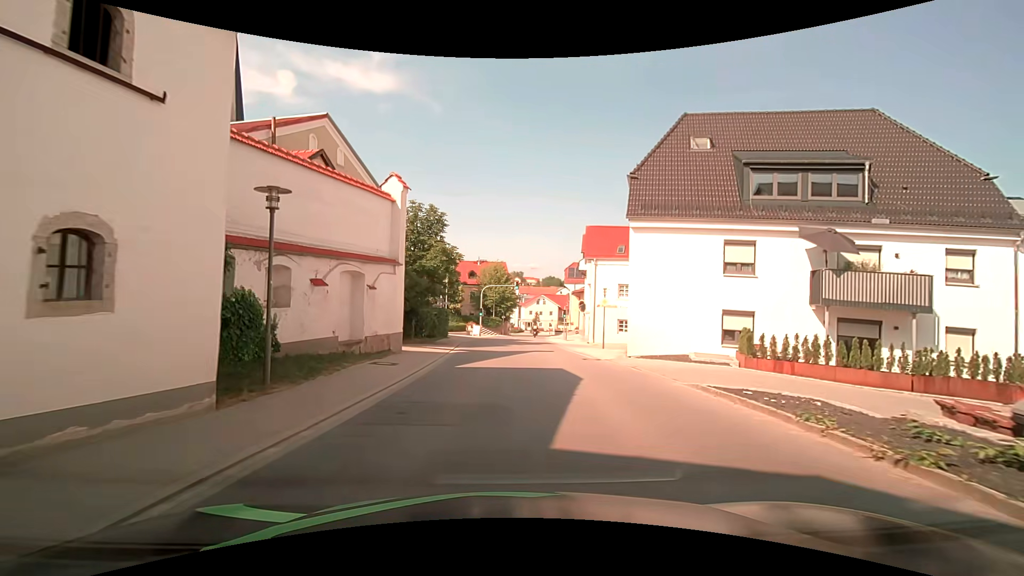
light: Day
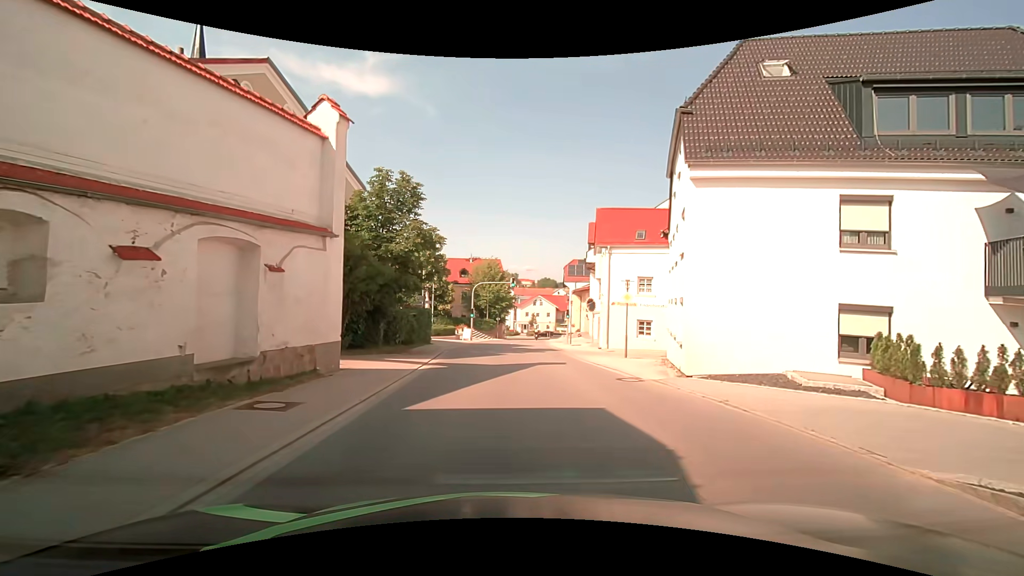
(+0.2, +6.6) m; +2°
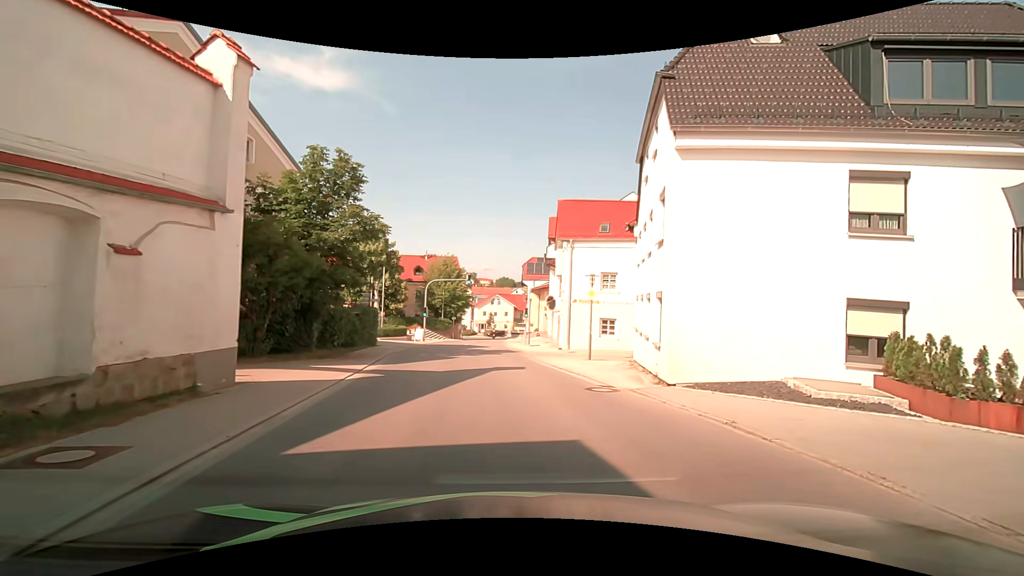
(+0.1, +2.3) m; +5°
